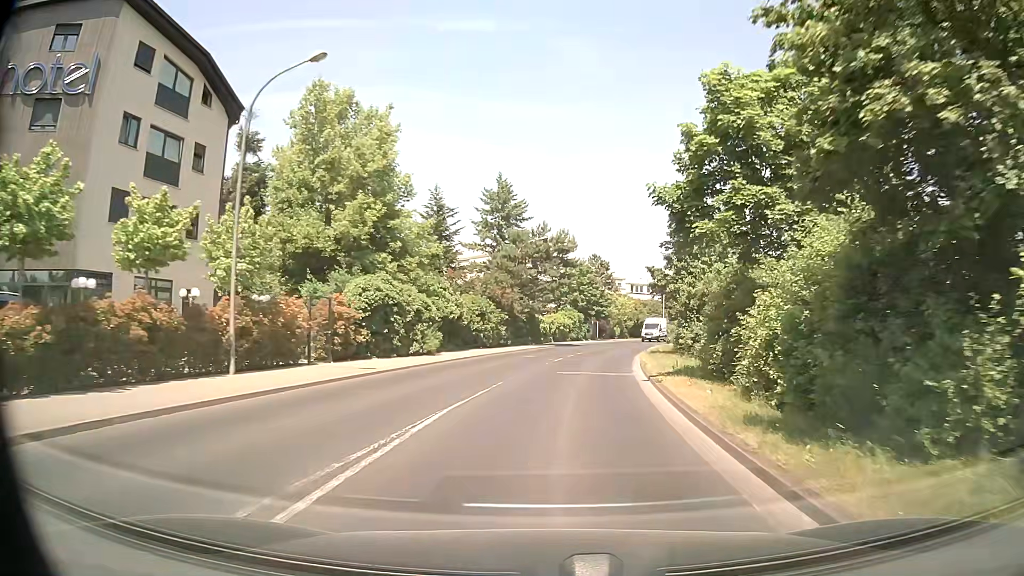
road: tertiary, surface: asphalt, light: Day
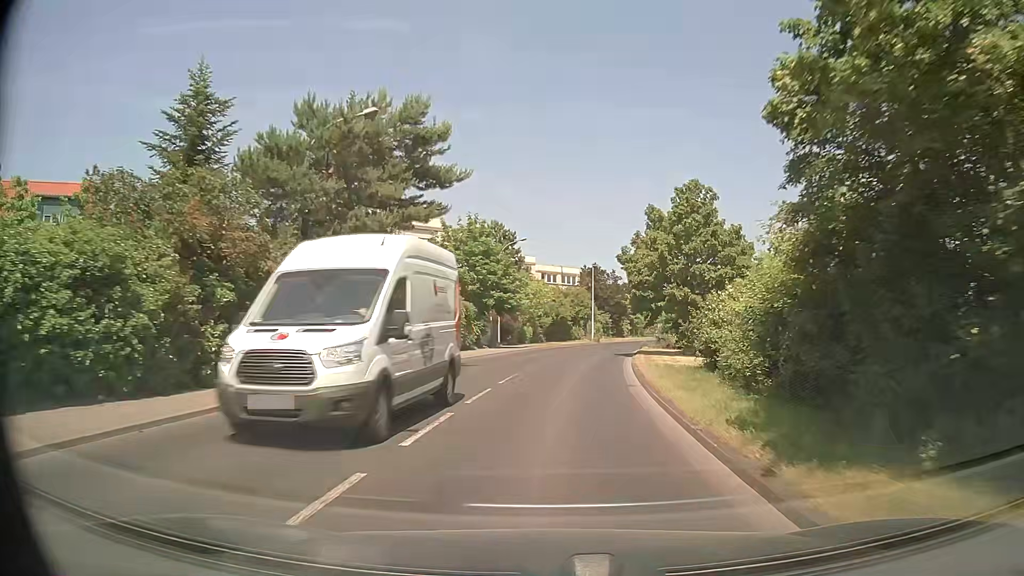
(+2.1, +28.4) m; +8°
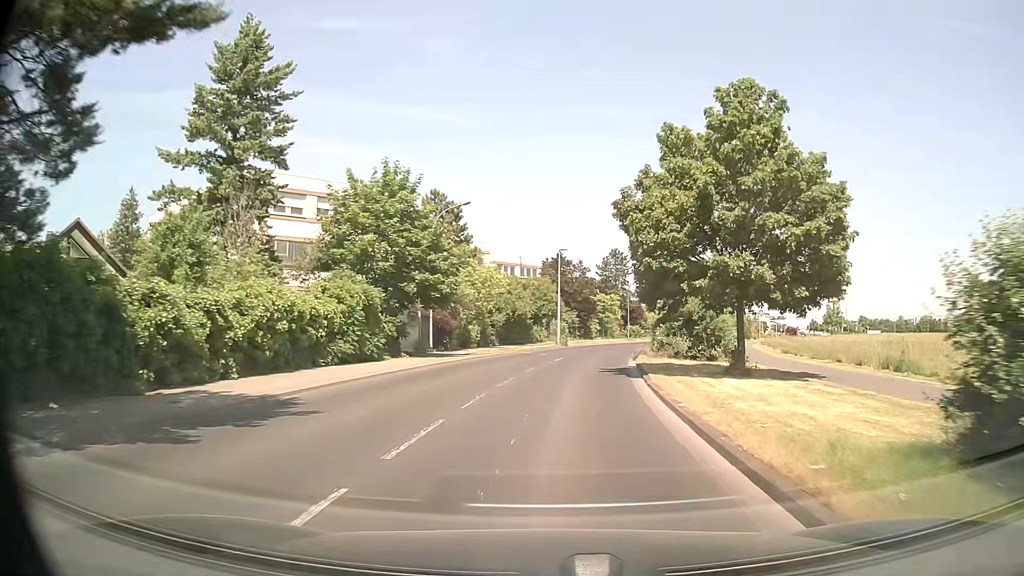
(+0.4, +14.2) m; +3°
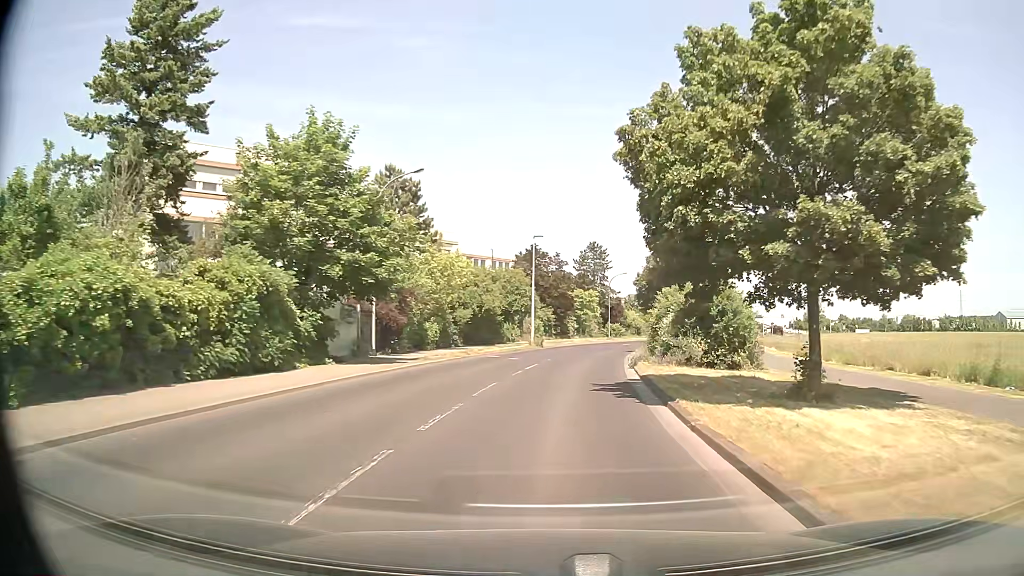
(+0.2, +7.1) m; +2°
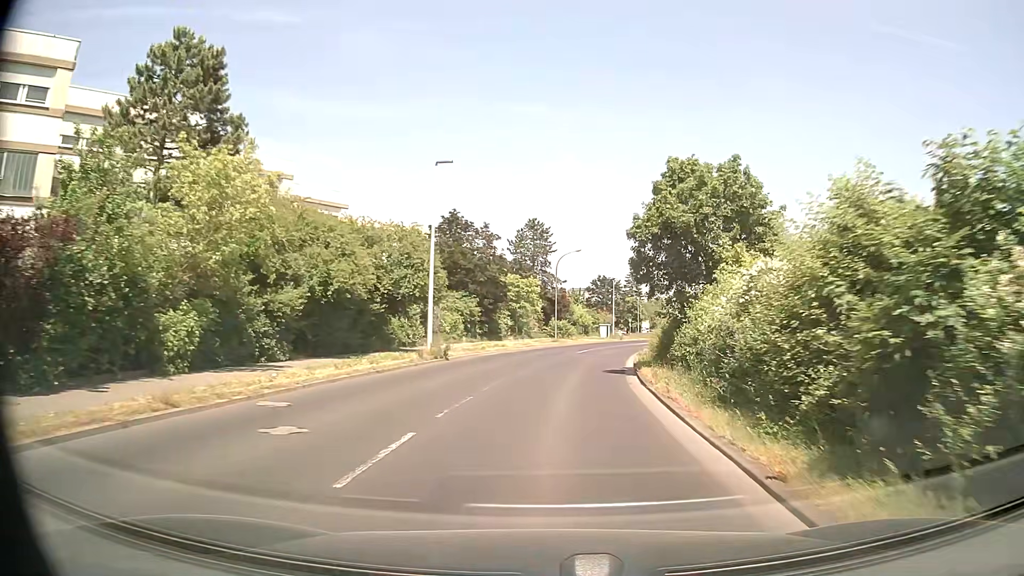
(+1.1, +21.2) m; +6°
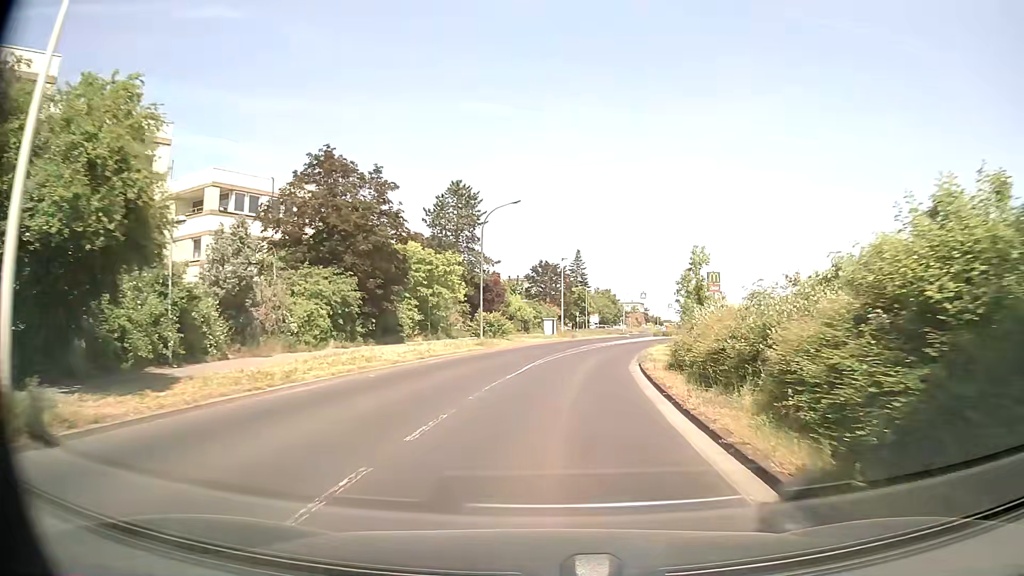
(+0.9, +20.1) m; +6°
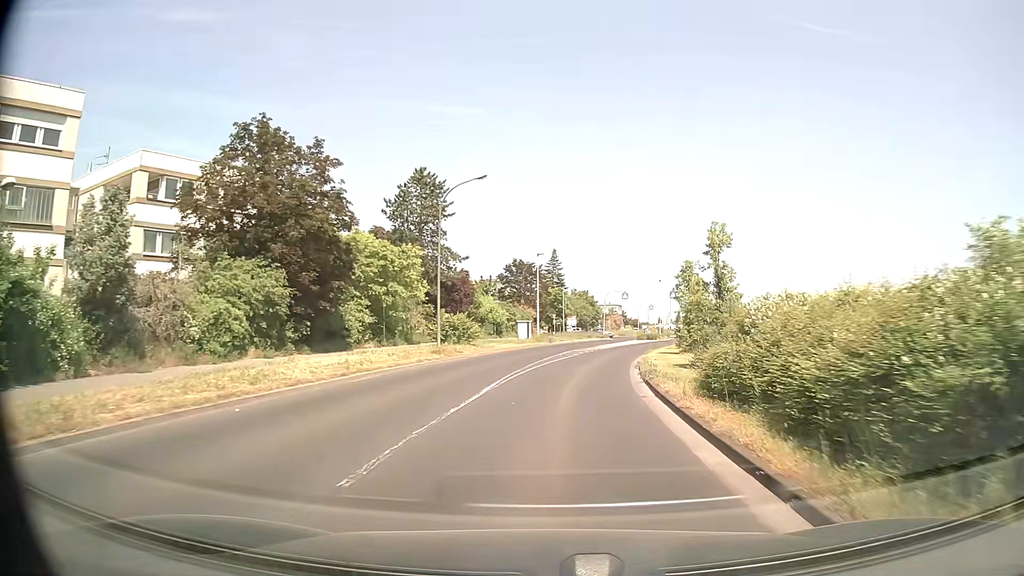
(+0.1, +6.6) m; +1°
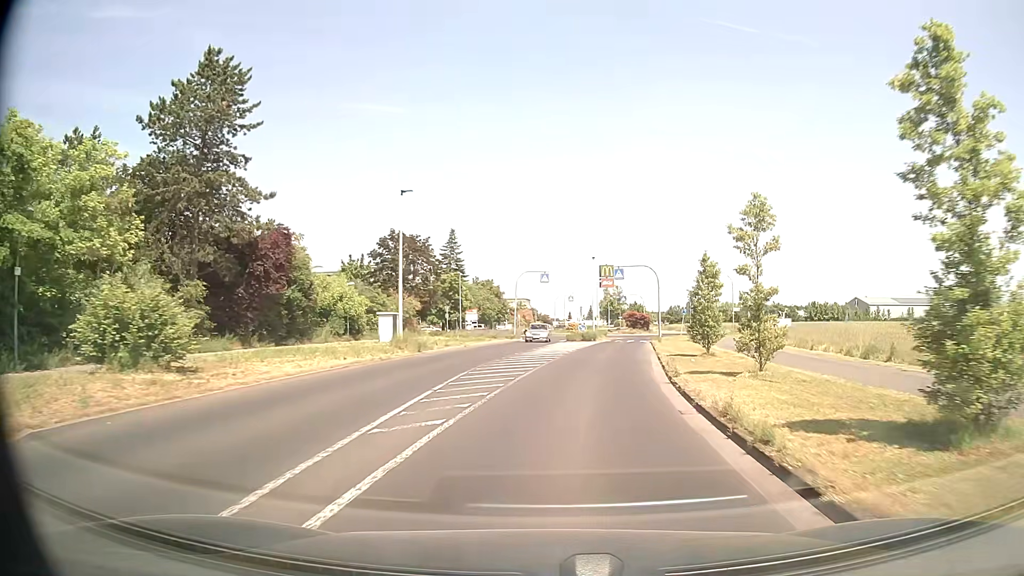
(+1.7, +26.3) m; +8°
